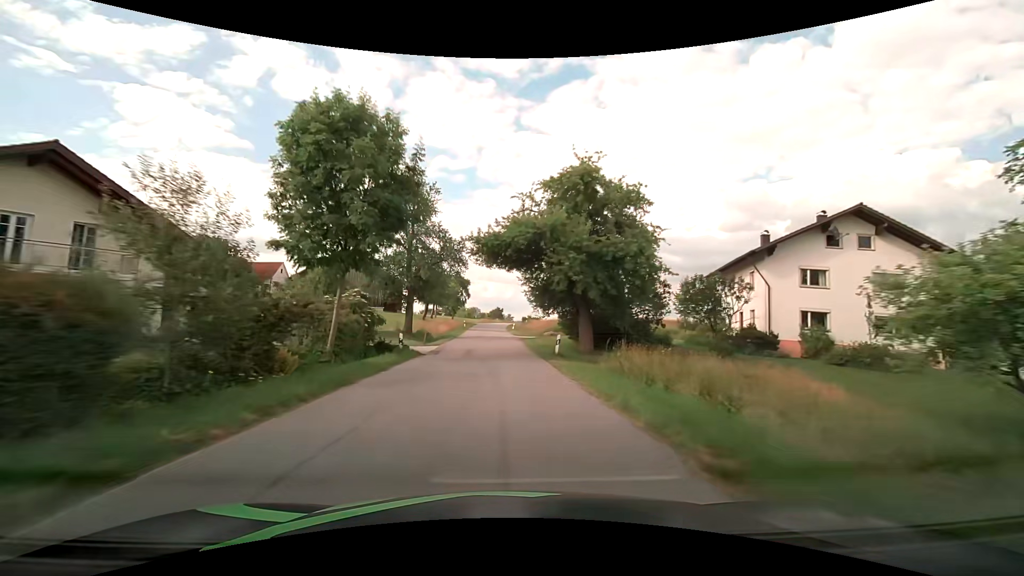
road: tertiary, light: Day
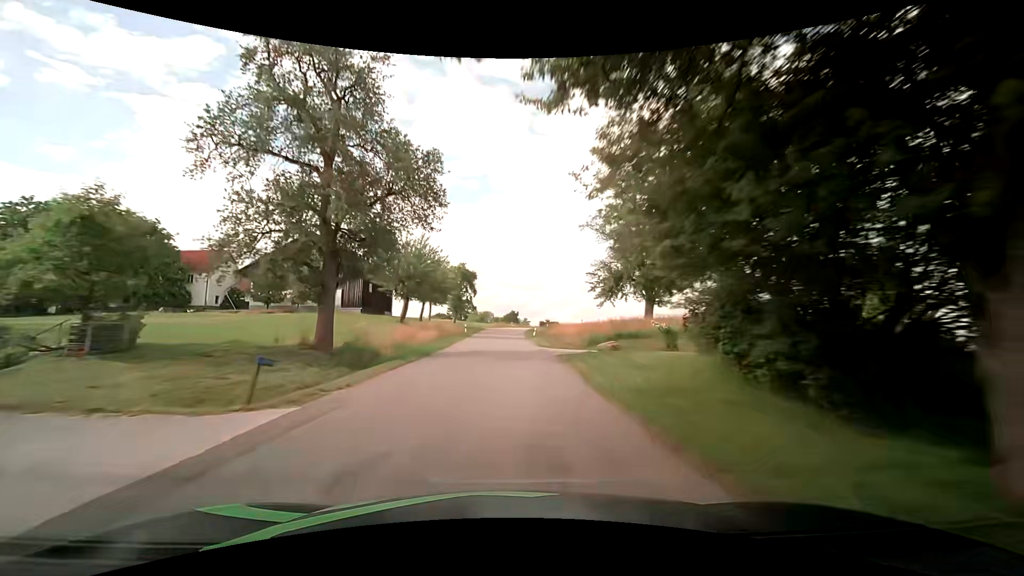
(-0.3, +21.3) m; -2°
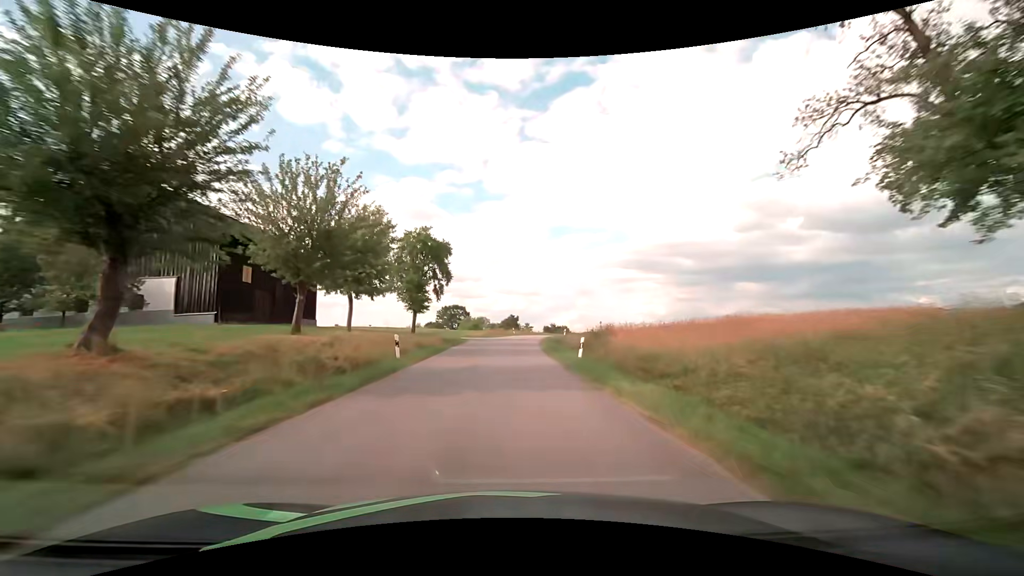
(-0.1, +31.7) m; 0°
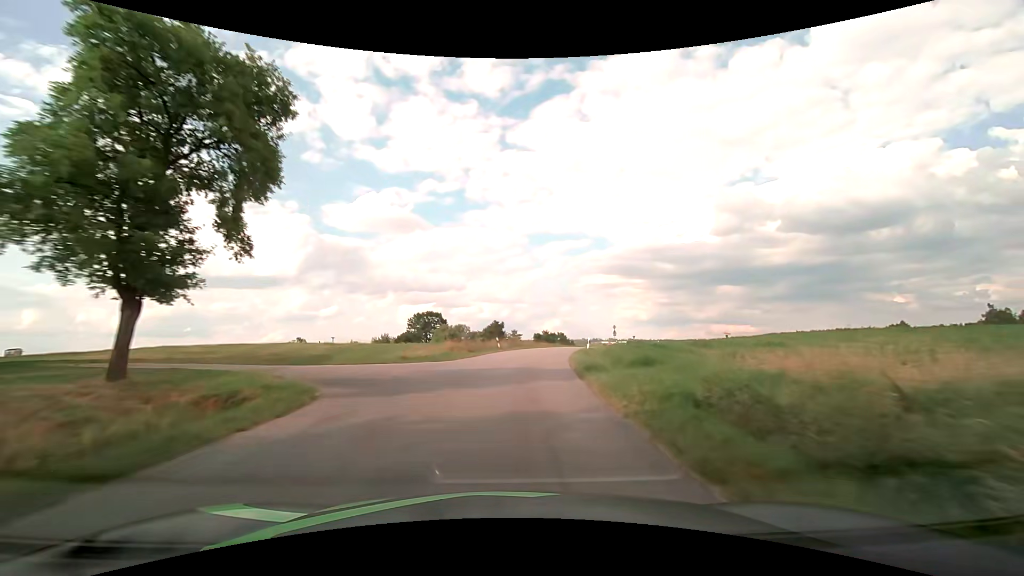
(+0.4, +29.6) m; +2°
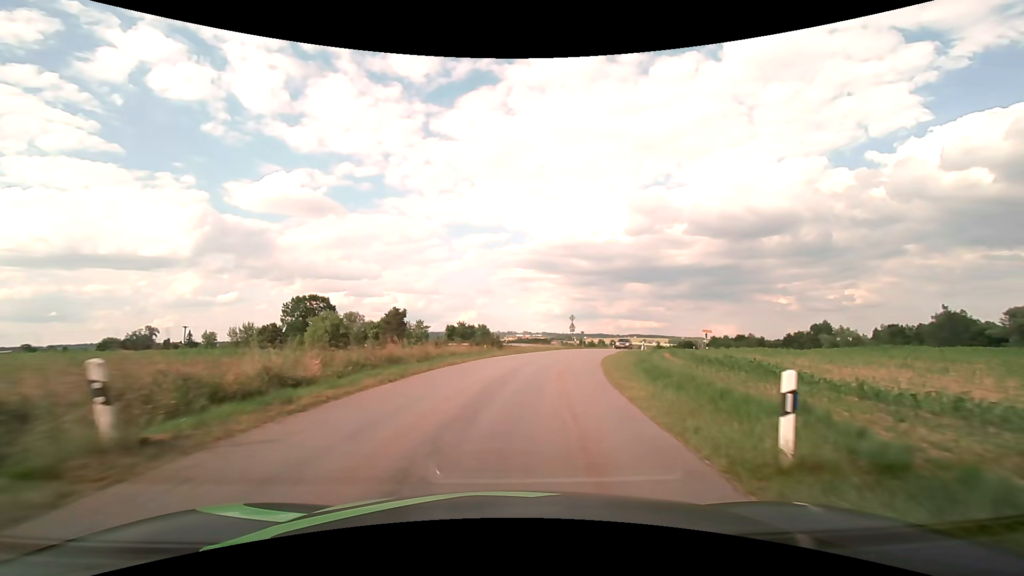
(+2.0, +33.6) m; +9°
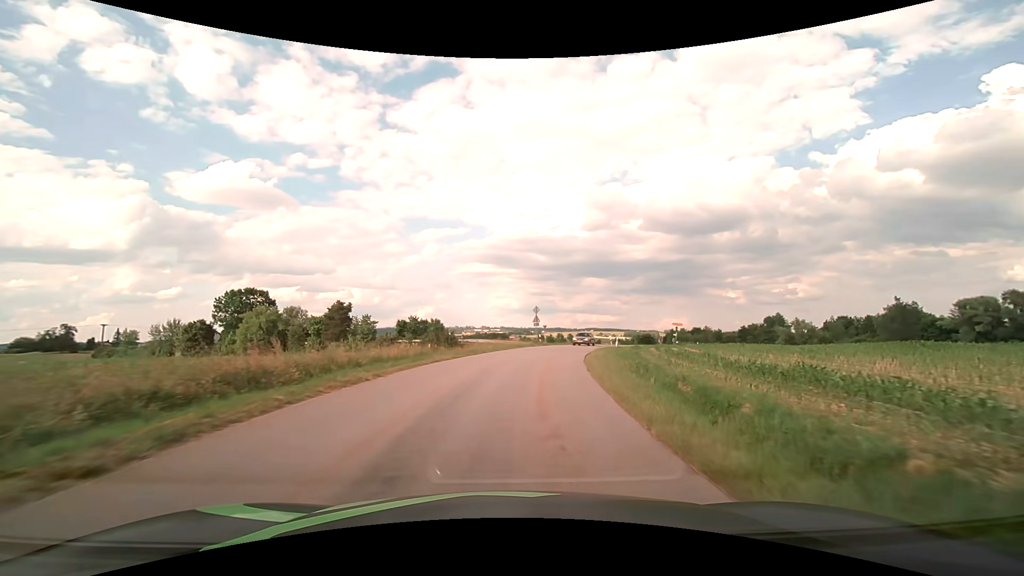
(+0.3, +7.5) m; +5°
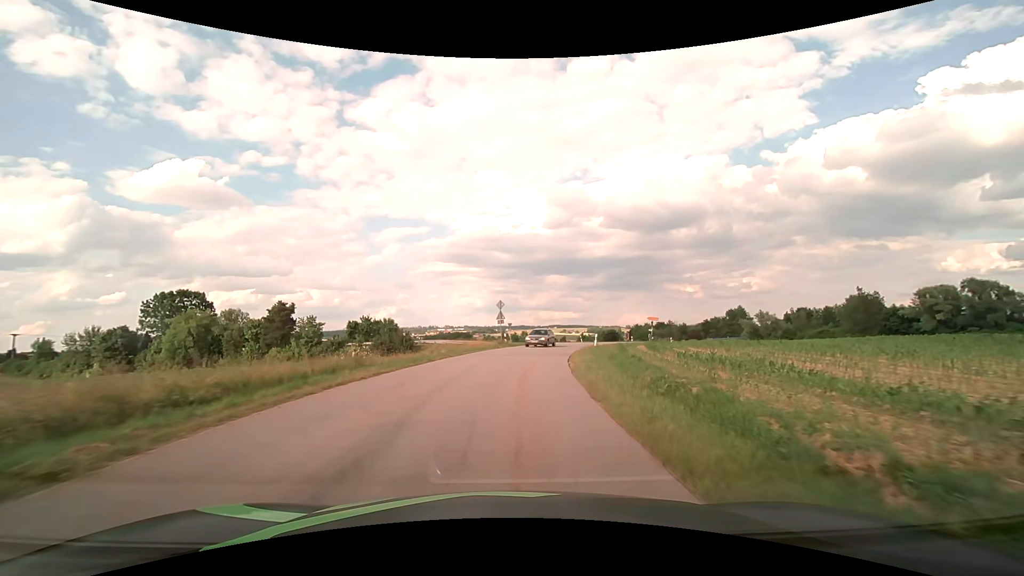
(+0.3, +7.2) m; +4°
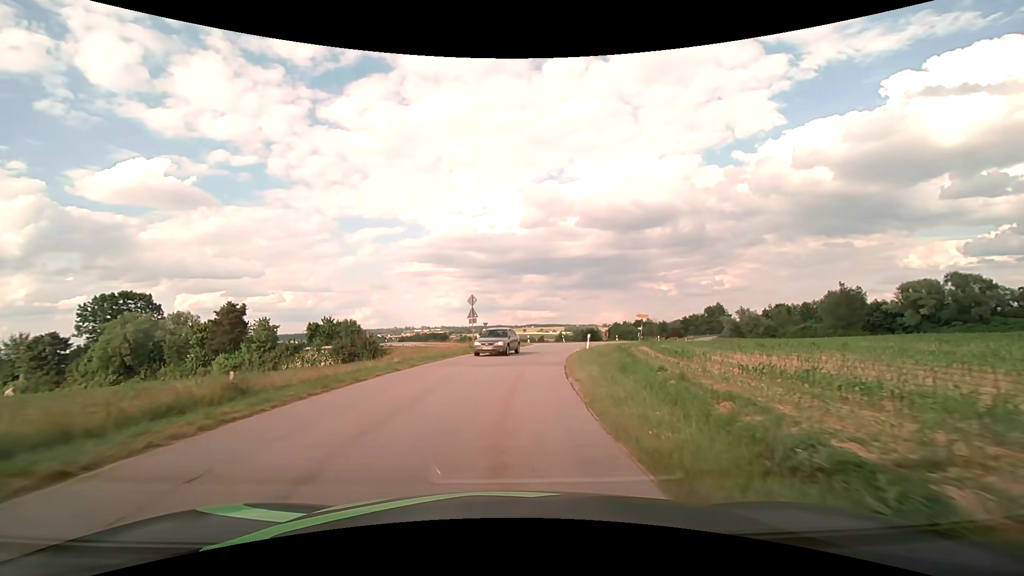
(+0.1, +6.9) m; +3°
(0, +10) (+1, +20) (+2, +30) (+4, +40) (+8, +49) (+10, +59) (+6, +68) (-3, +72) (-12, +76) (-21, +79) m
